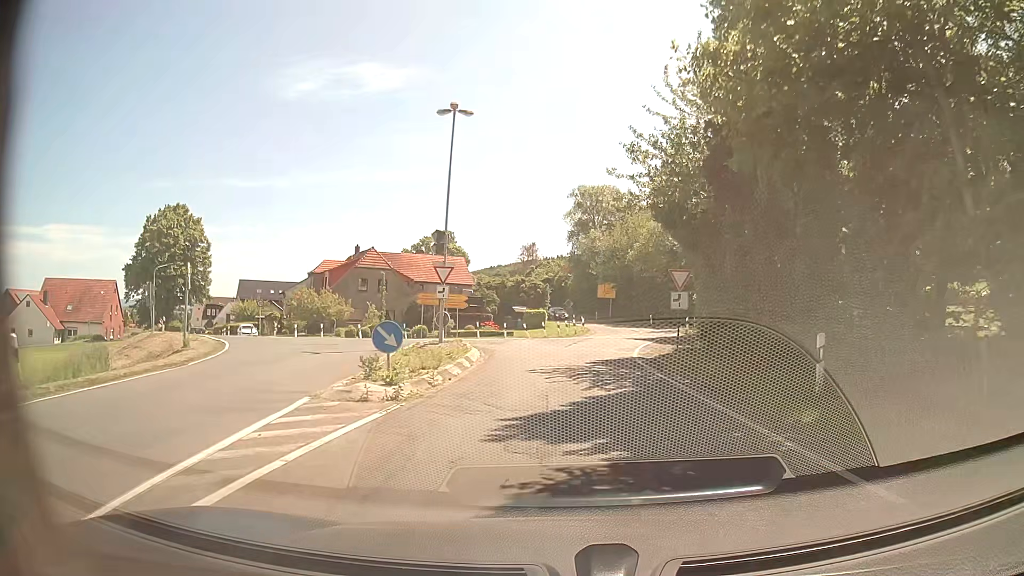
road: tertiary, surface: asphalt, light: Day
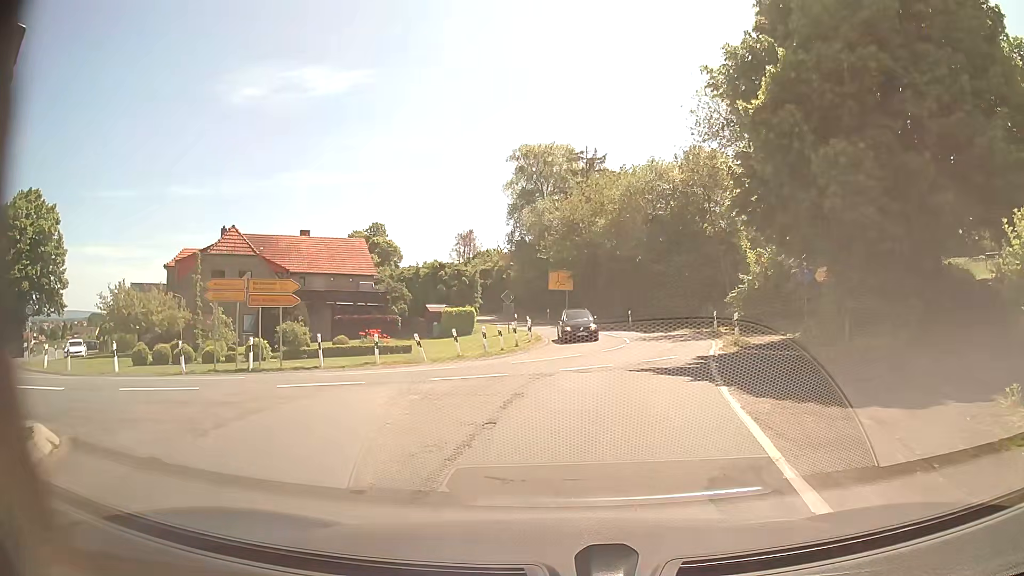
(+0.9, +21.4) m; +4°
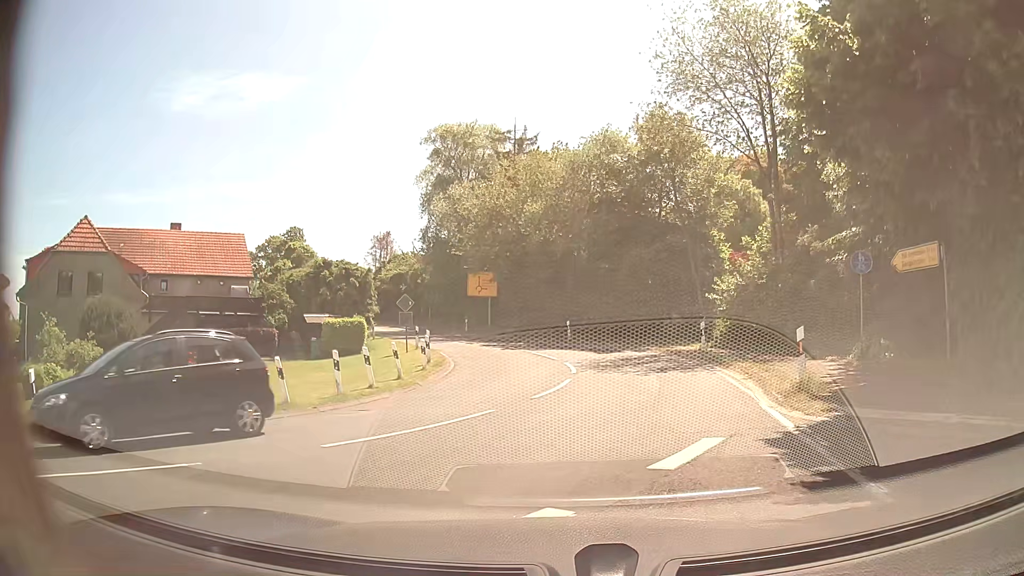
(+0.5, +10.8) m; +7°
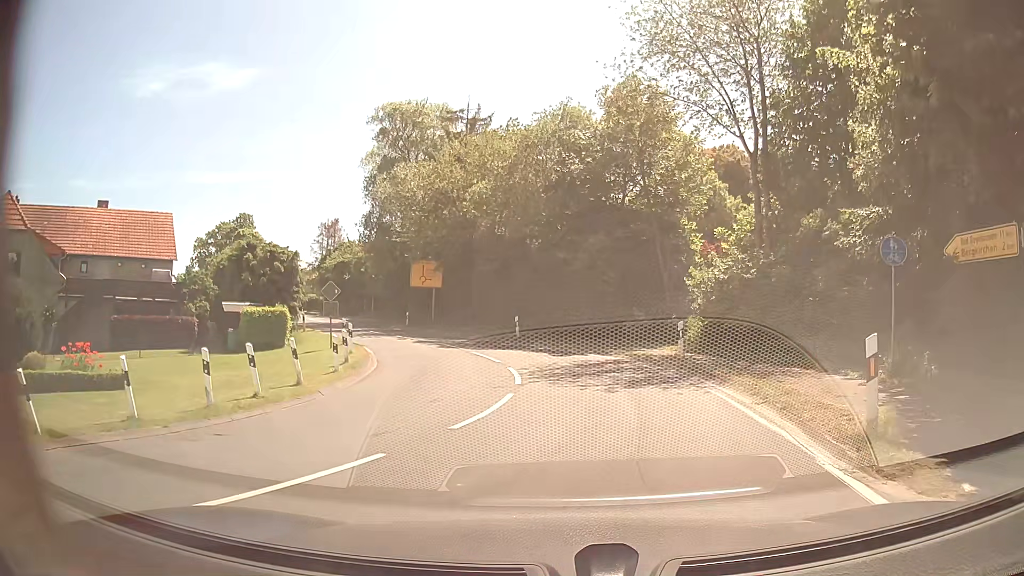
(+0.1, +4.4) m; +2°
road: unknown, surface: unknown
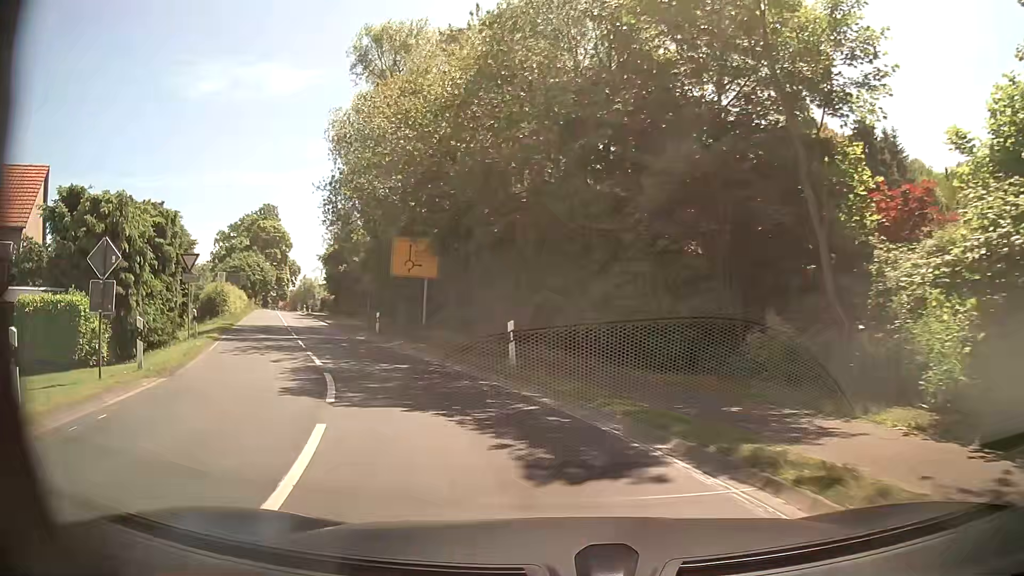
(+1.2, +16.8) m; -3°
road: secondary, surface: asphalt
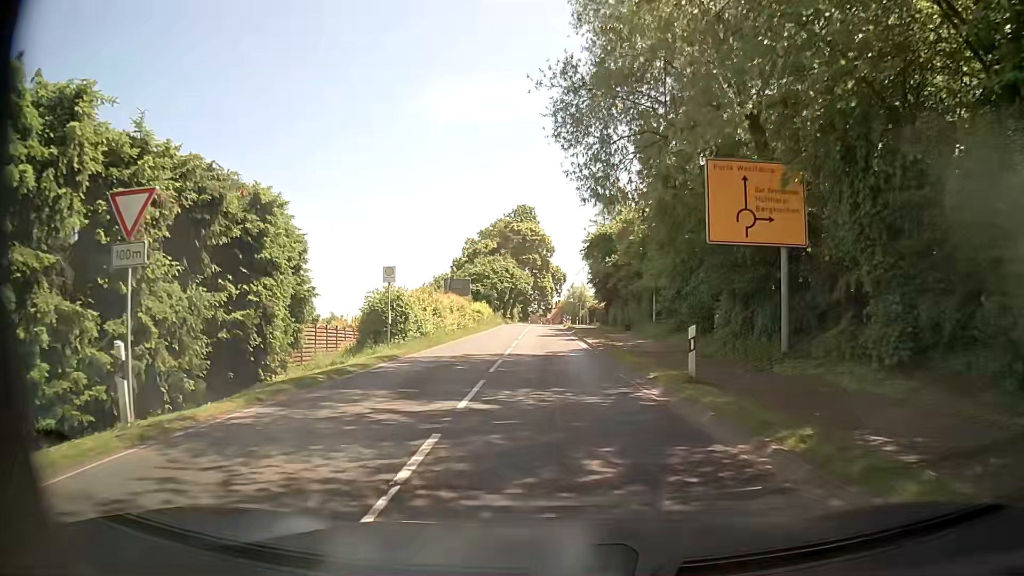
(-4.8, +17.9) m; -24°
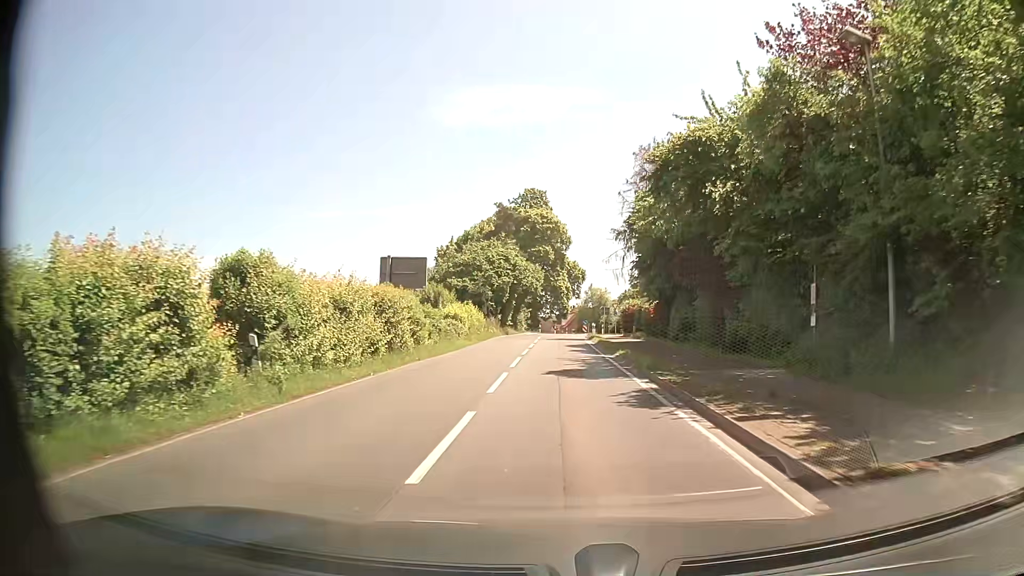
(-0.8, +22.7) m; -2°
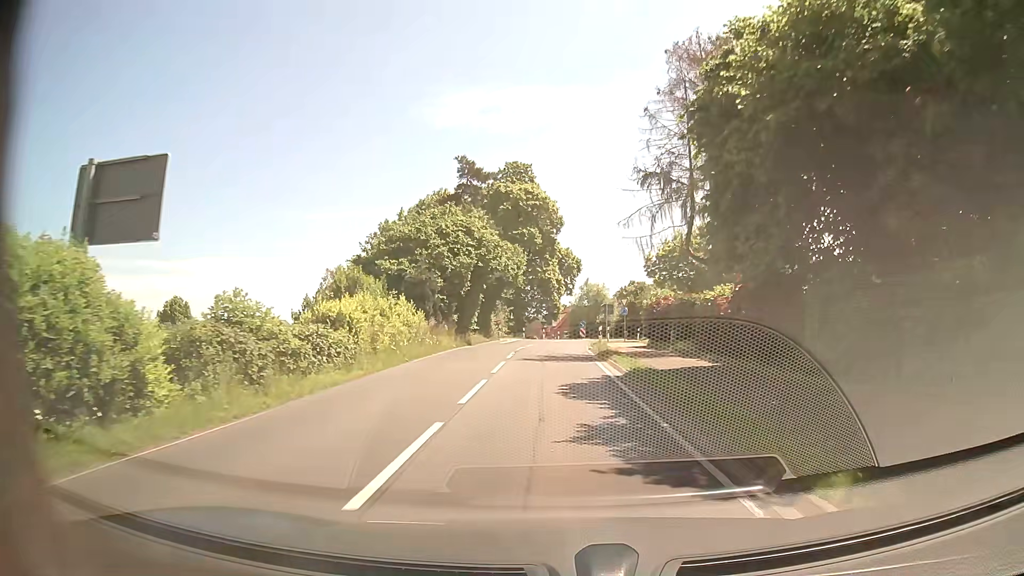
(+0.2, +19.3) m; +1°
(0, +10) (0, +20) (0, +30) (0, +40) (+1, +50) (+4, +59) (+11, +66) (+21, +70) (+28, +76) (+30, +86) m
